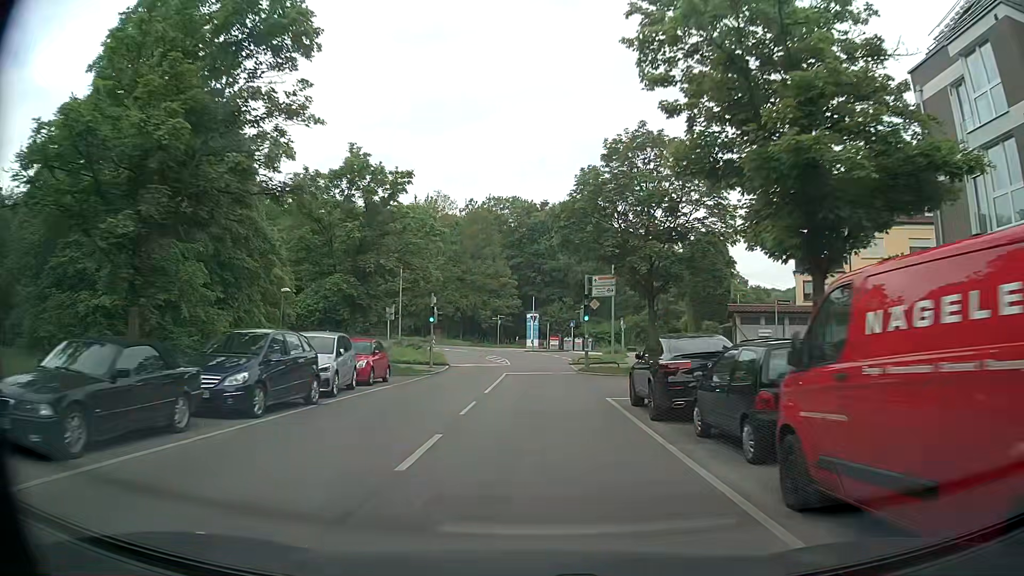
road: secondary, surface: asphalt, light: Day
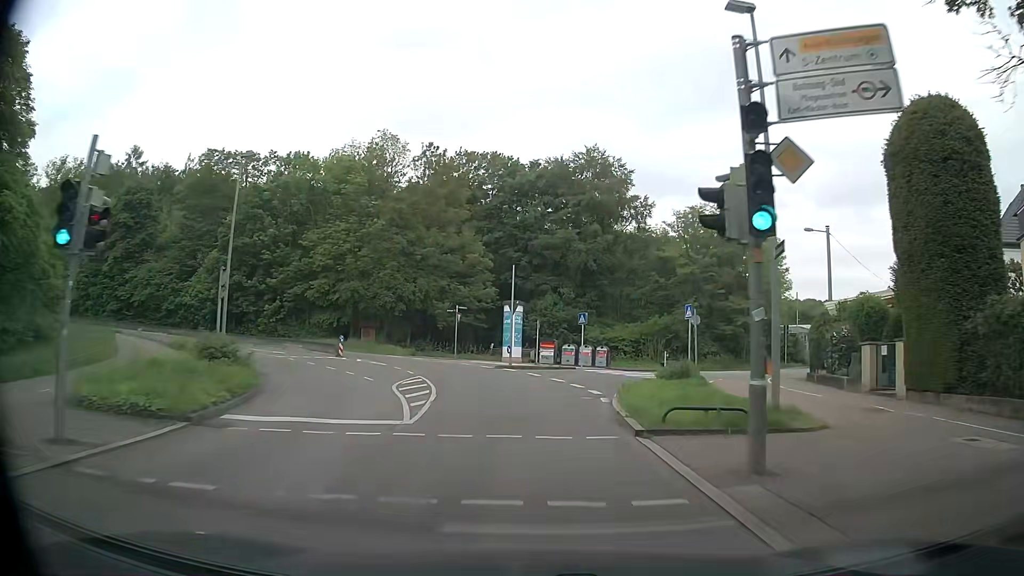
(+0.3, +29.3) m; +1°
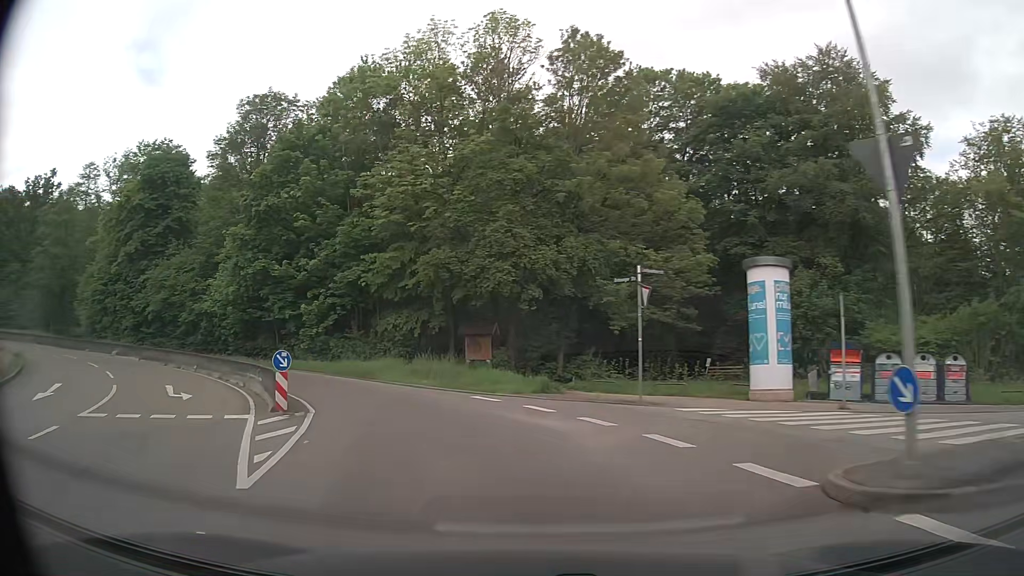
(-2.2, +27.4) m; -17°
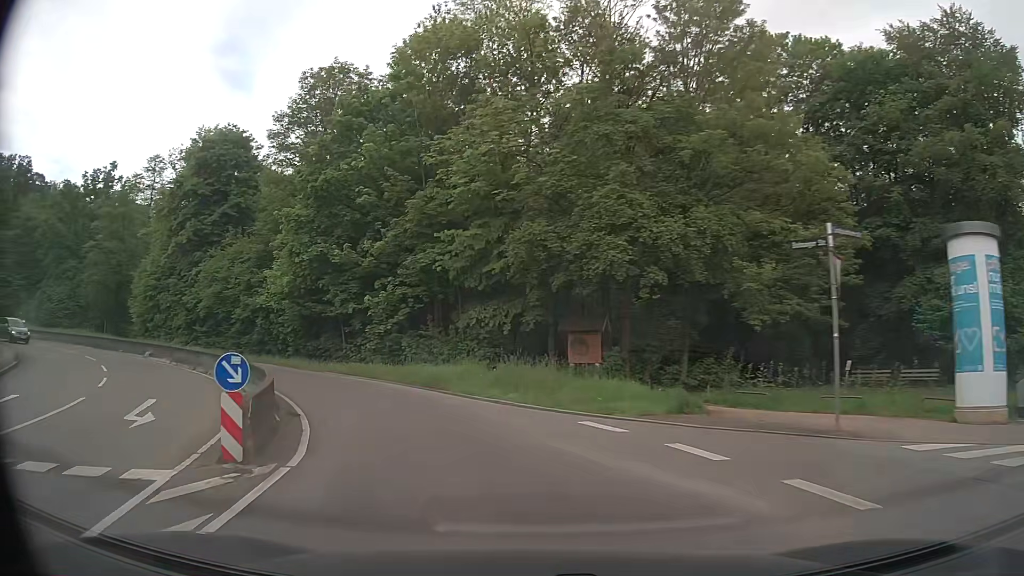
(-0.5, +6.4) m; -8°
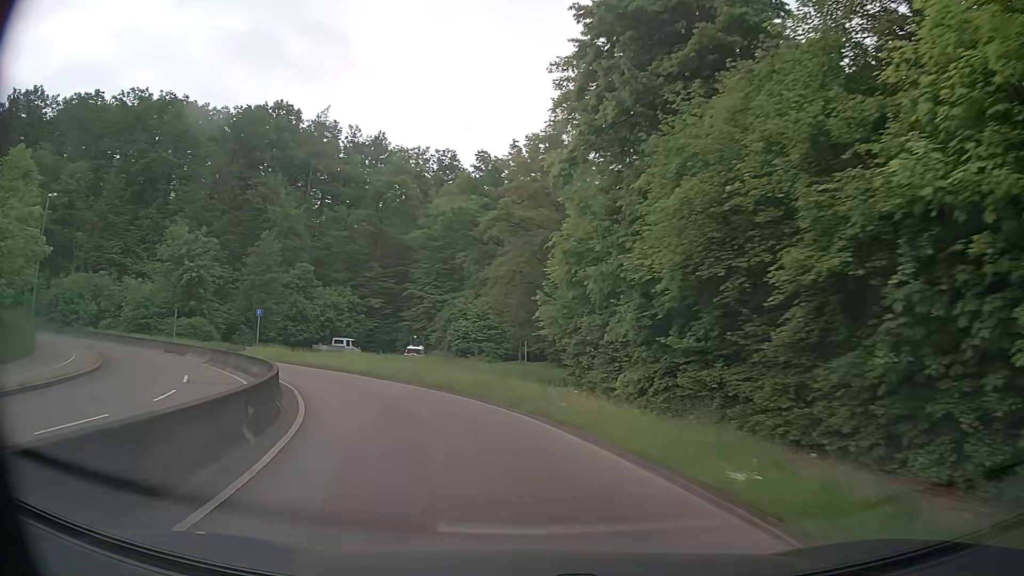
(-12.8, +29.1) m; -47°
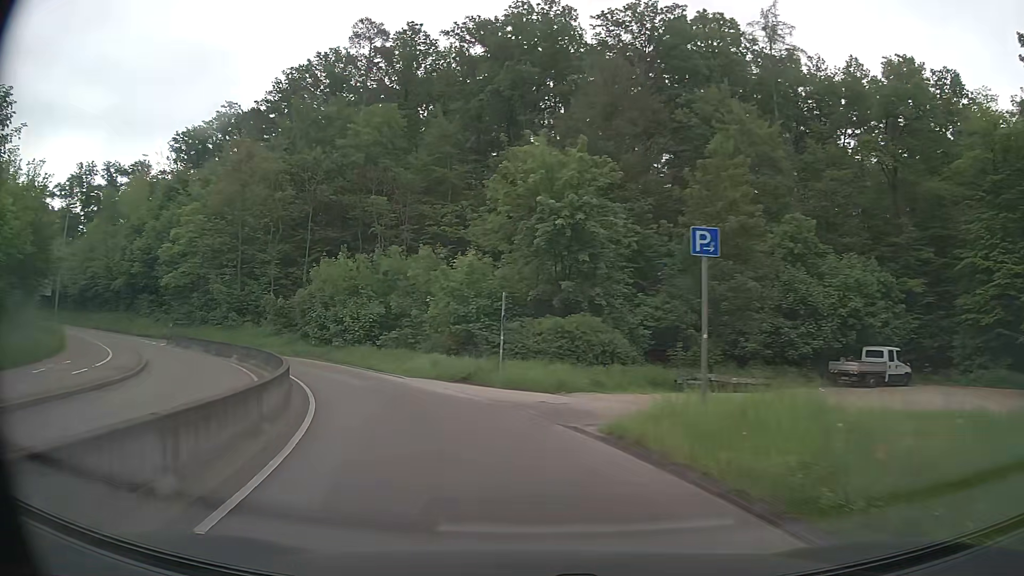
(-12.1, +31.1) m; -40°
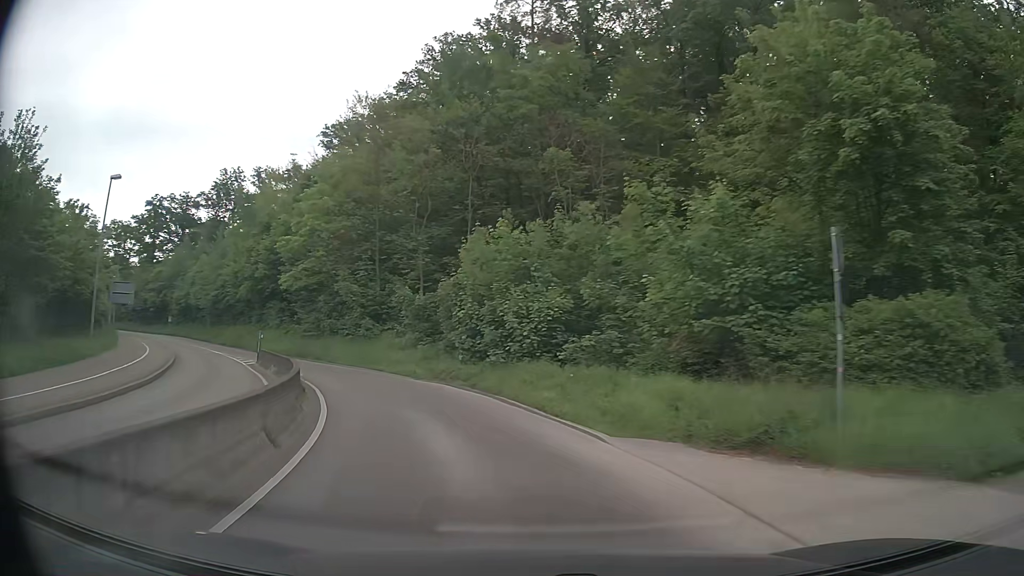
(-2.1, +13.6) m; -18°
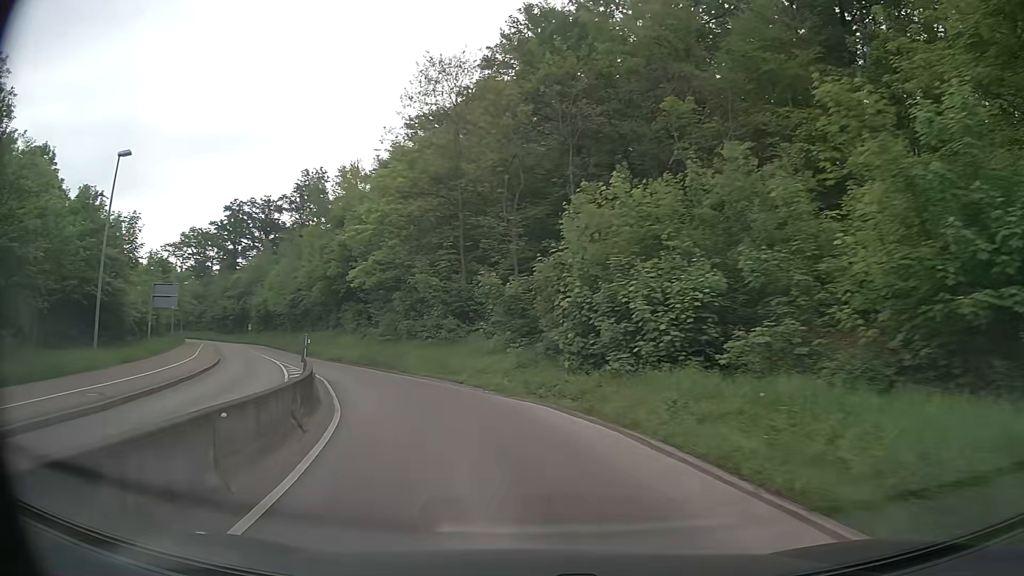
(-0.5, +6.9) m; -9°
(-1, +10) (-4, +20) (-8, +29) (-12, +38) (-17, +47) (-21, +55) (-26, +64) (-31, +73) (-36, +82) (-41, +90) m
